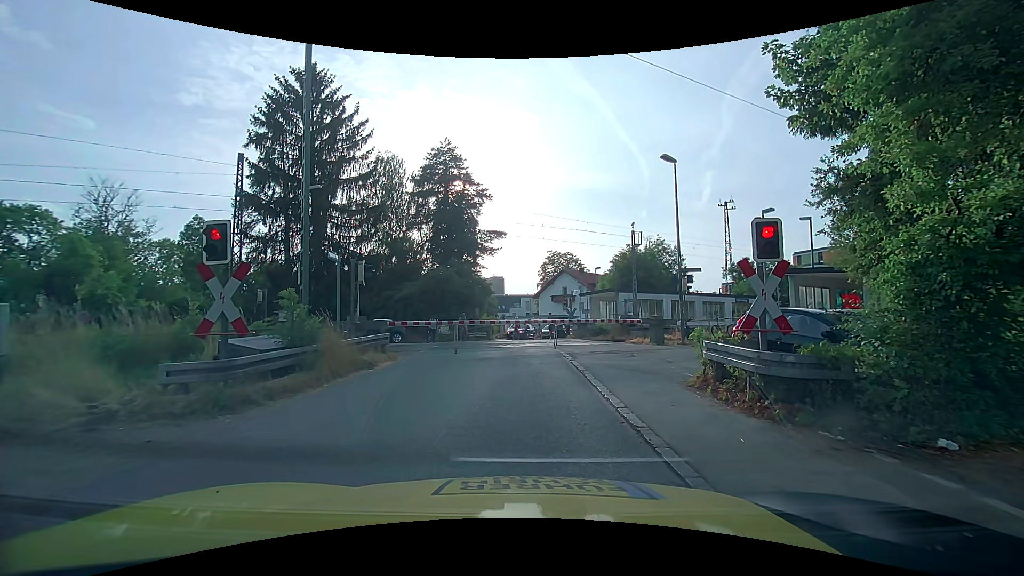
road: unclassified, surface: asphalt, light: Day
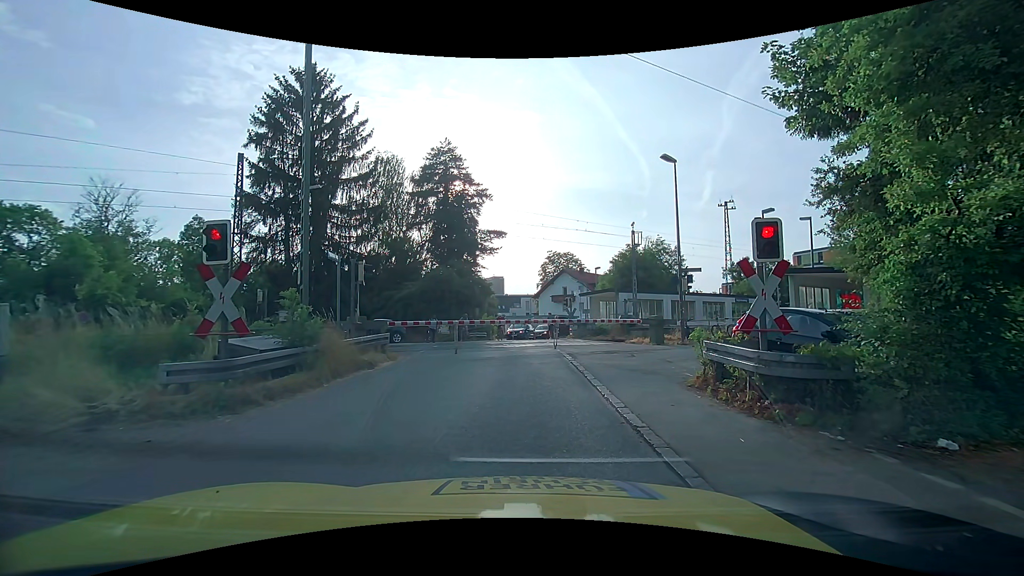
(0.0, 0.0) m; 0°
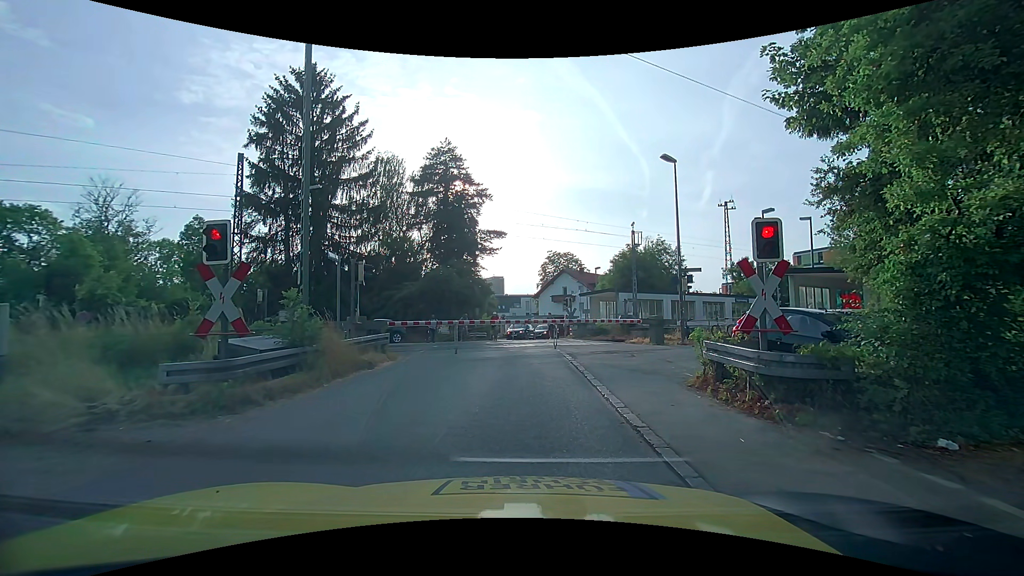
(0.0, 0.0) m; 0°
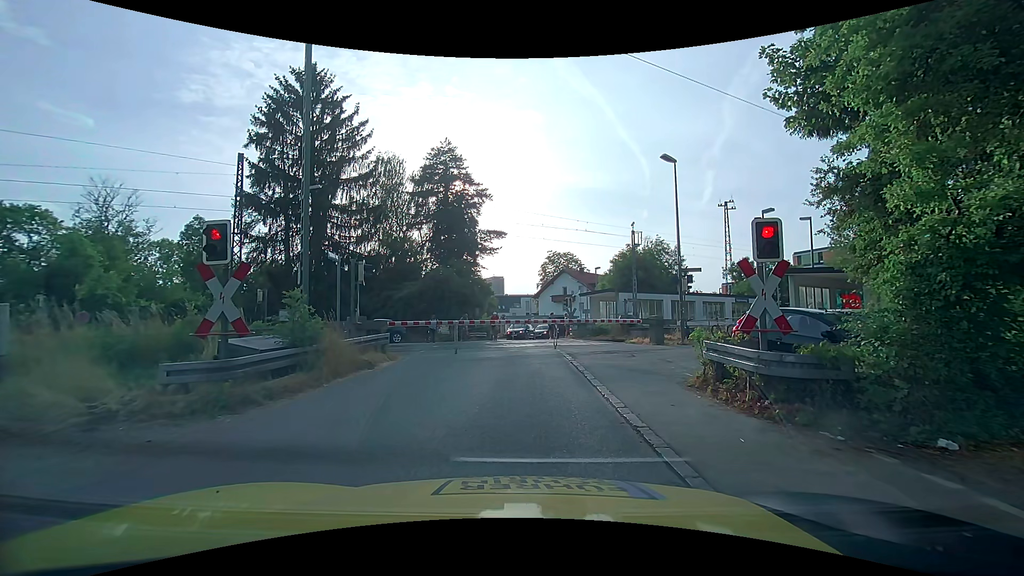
(0.0, 0.0) m; 0°
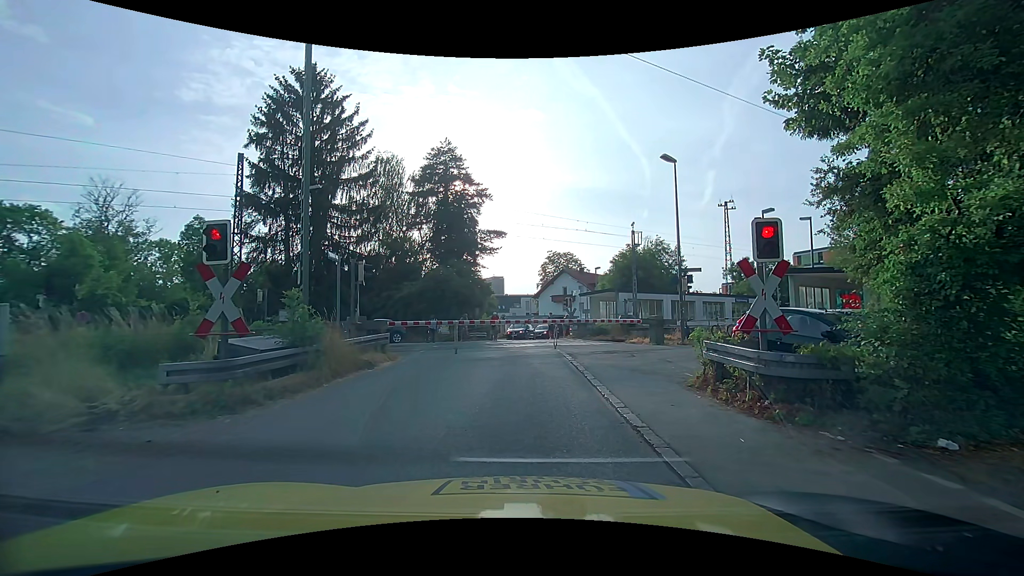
(0.0, 0.0) m; 0°
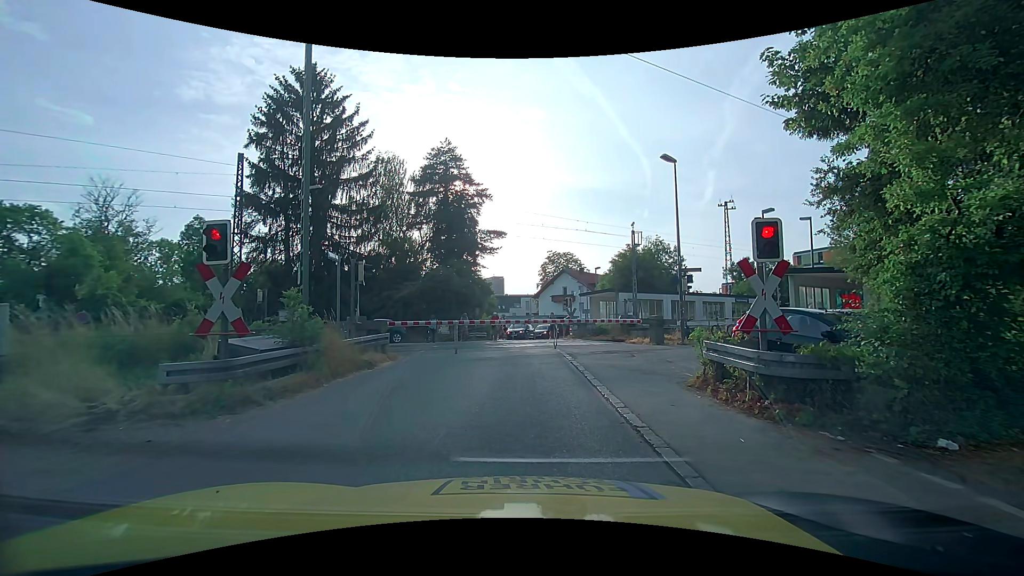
(0.0, 0.0) m; 0°
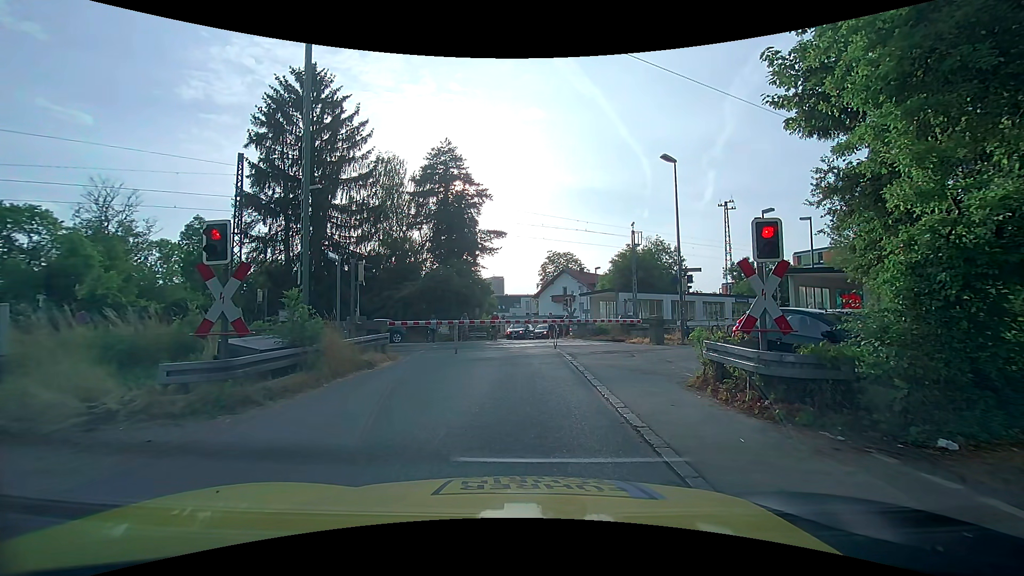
(0.0, 0.0) m; 0°
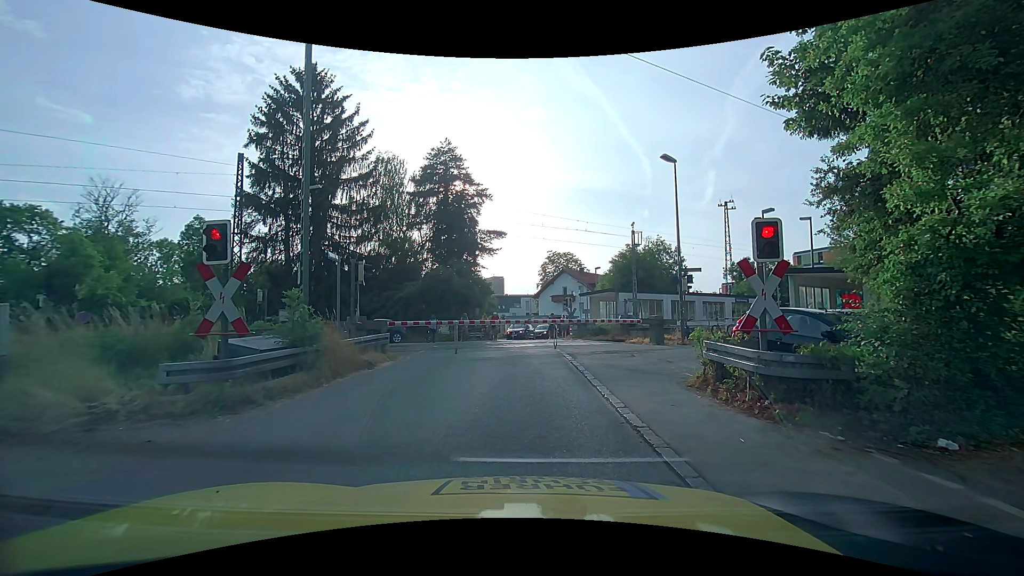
(0.0, 0.0) m; 0°
